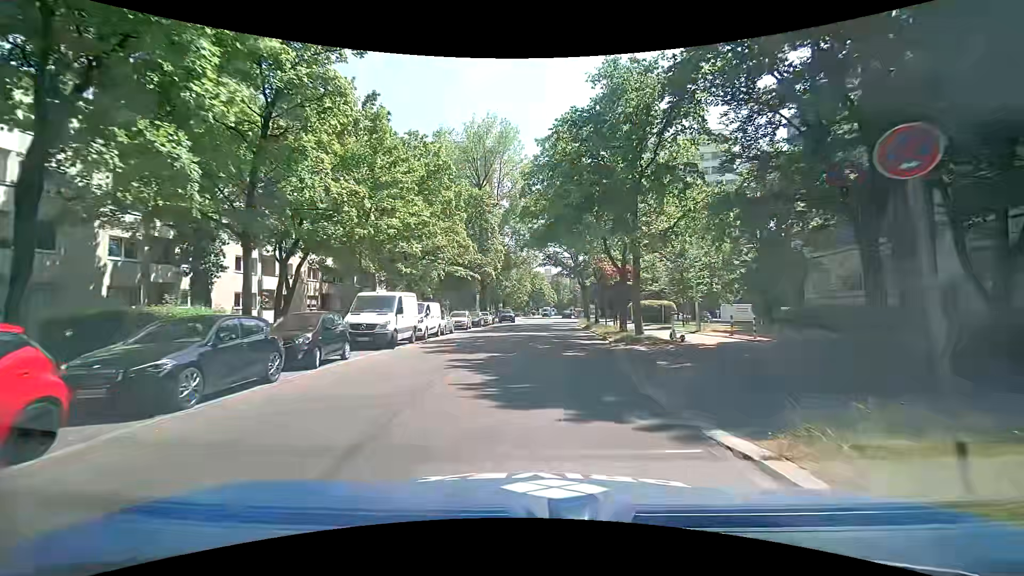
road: residential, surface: asphalt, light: Day
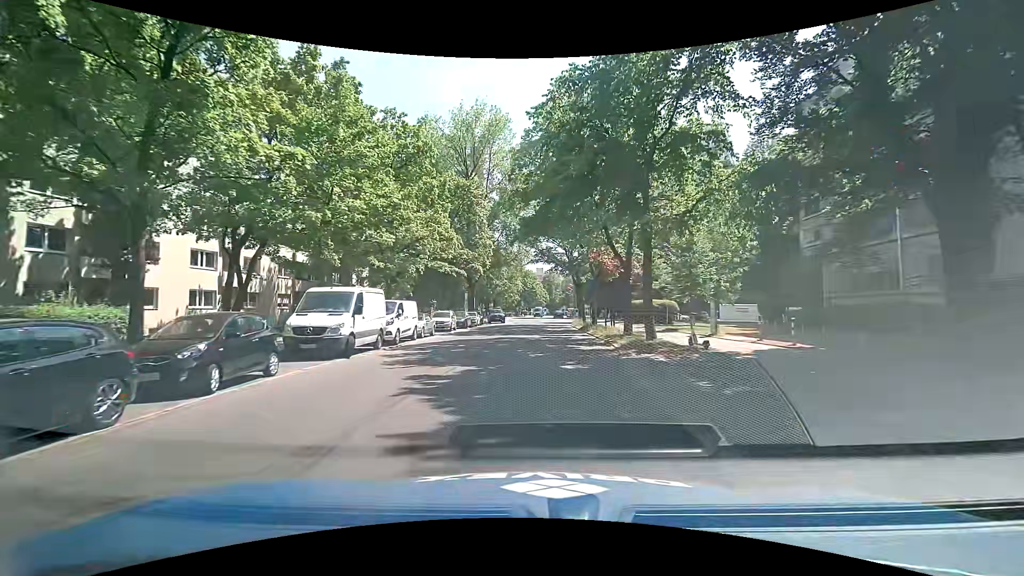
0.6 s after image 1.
(+0.1, +3.8) m; +1°
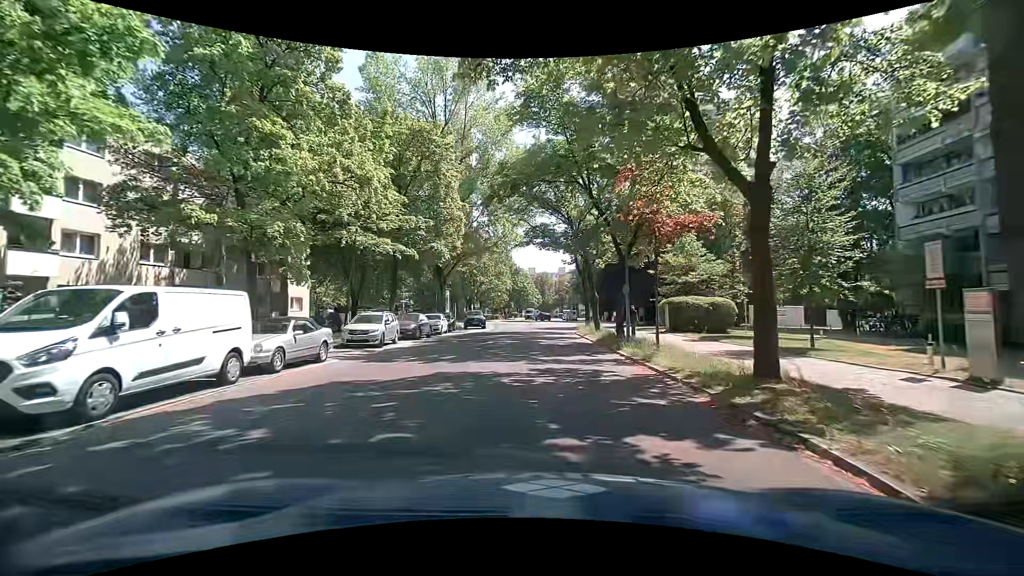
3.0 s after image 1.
(+0.4, +14.6) m; +1°
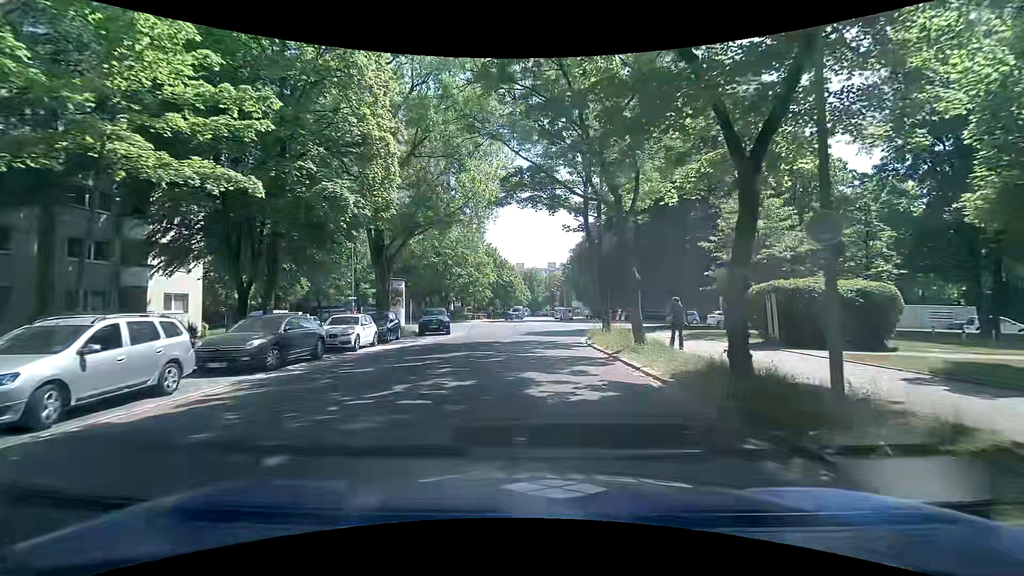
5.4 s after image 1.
(+0.5, +14.5) m; +2°
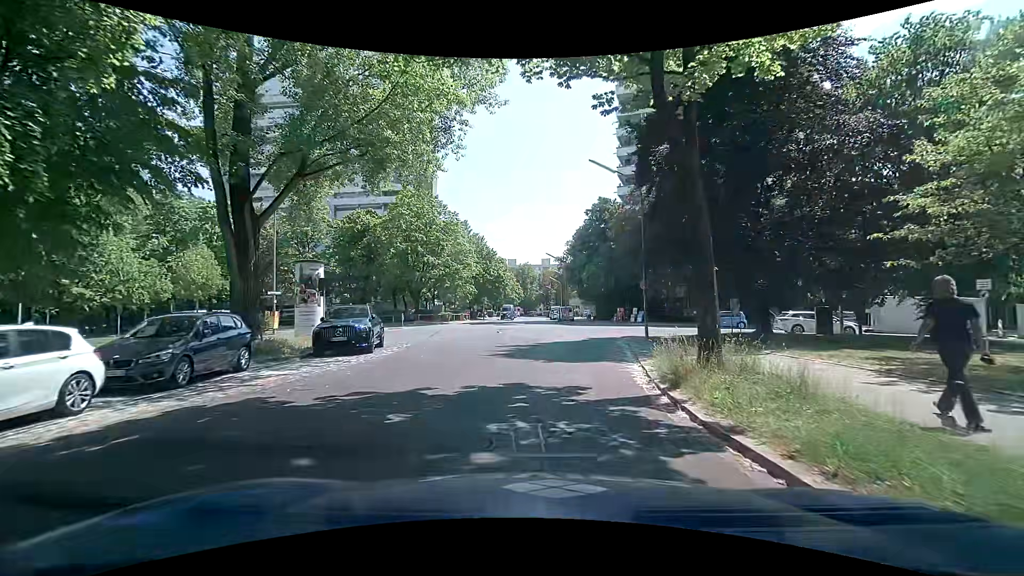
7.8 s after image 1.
(+0.2, +14.1) m; 0°
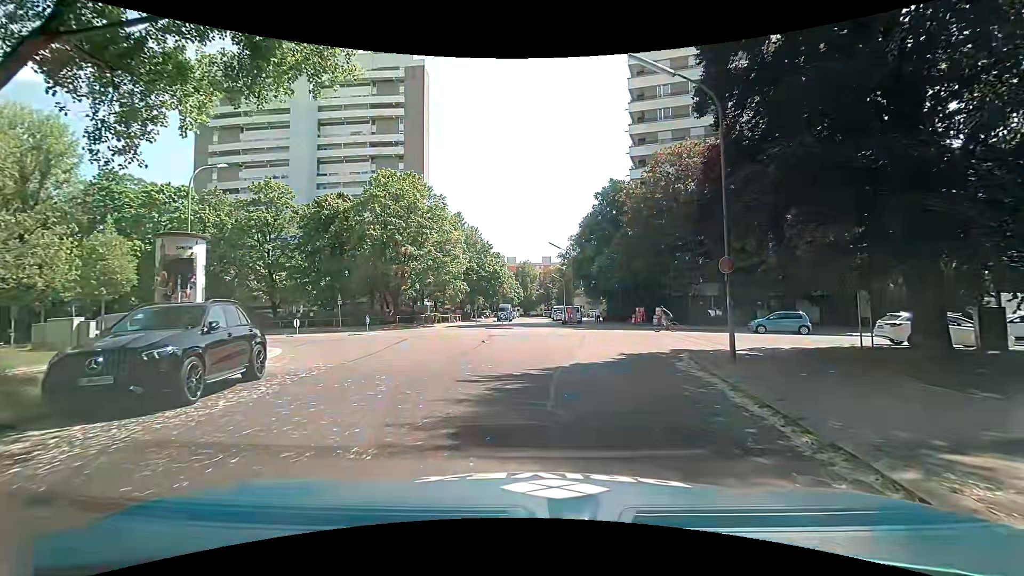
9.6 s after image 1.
(+0.2, +9.3) m; +1°
